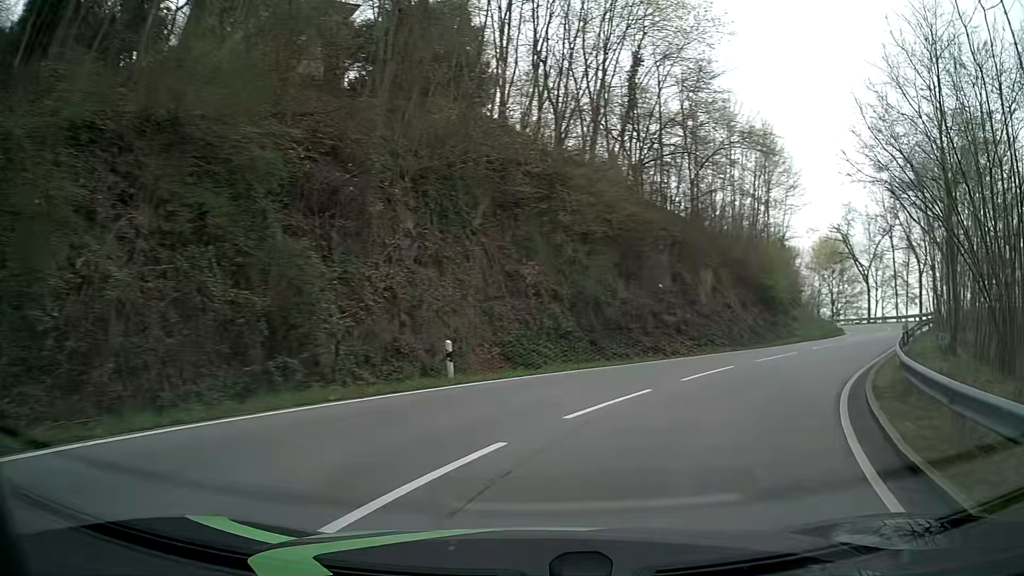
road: tertiary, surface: asphalt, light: Day
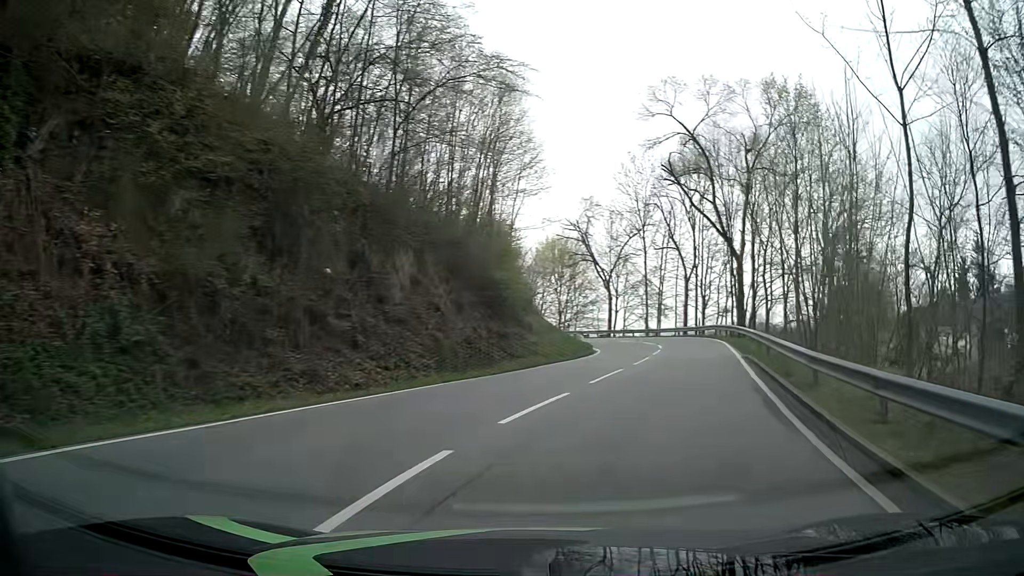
(+2.7, +11.6) m; +25°
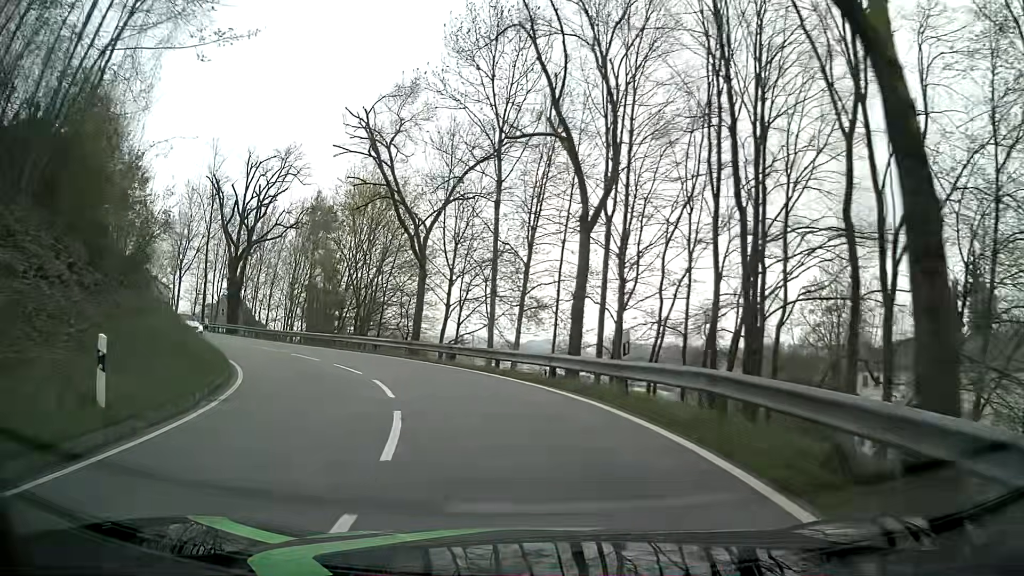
(+7.5, +31.1) m; +12°
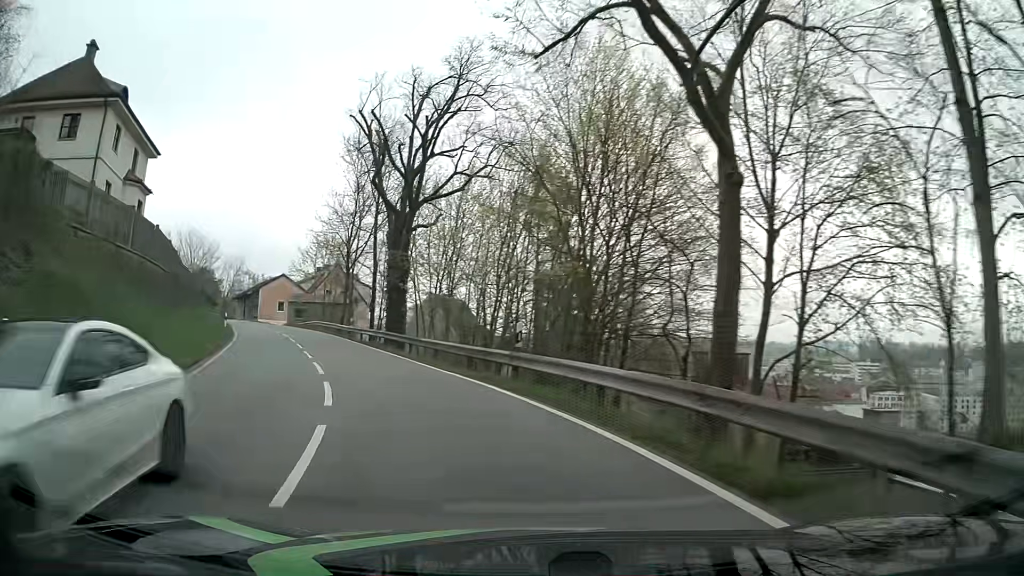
(-3.5, +19.6) m; -23°
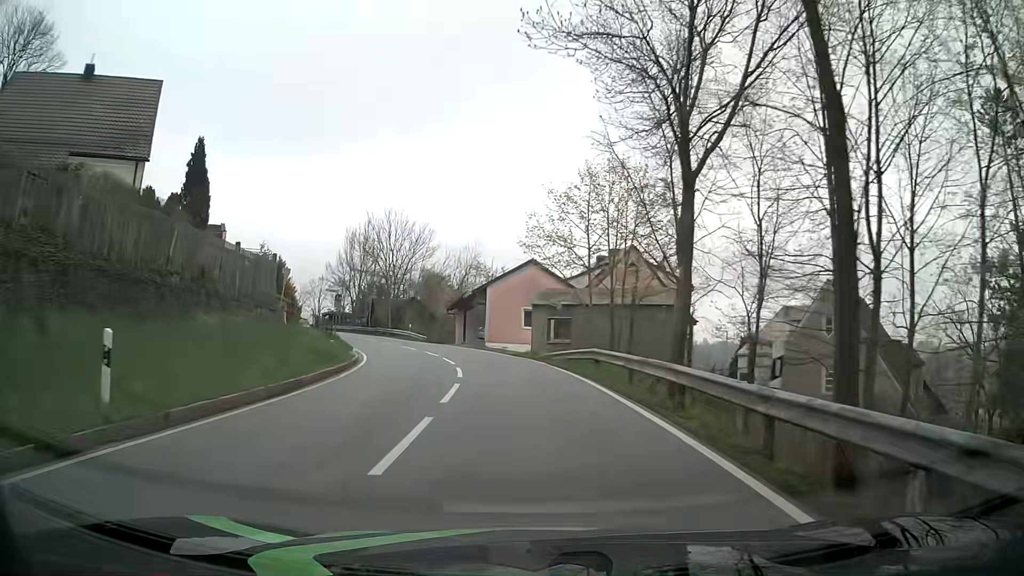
(-10.5, +33.5) m; -25°
(0, +10) (-1, +20) (-2, +30) (-6, +39) (-10, +48) (-14, +57) (-19, +66) (-24, +75) (-29, +84) (-34, +92) m
